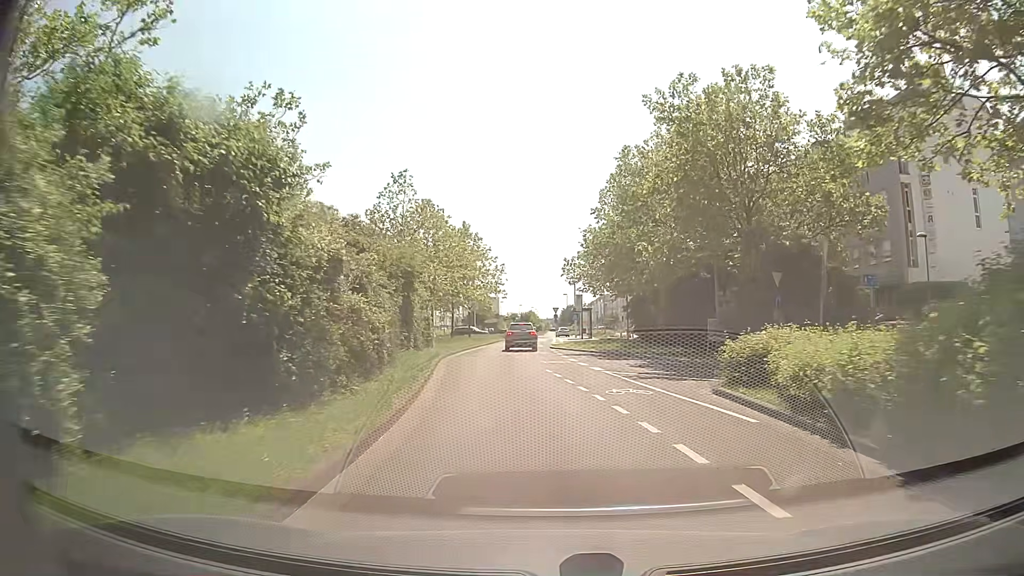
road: secondary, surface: asphalt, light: Day
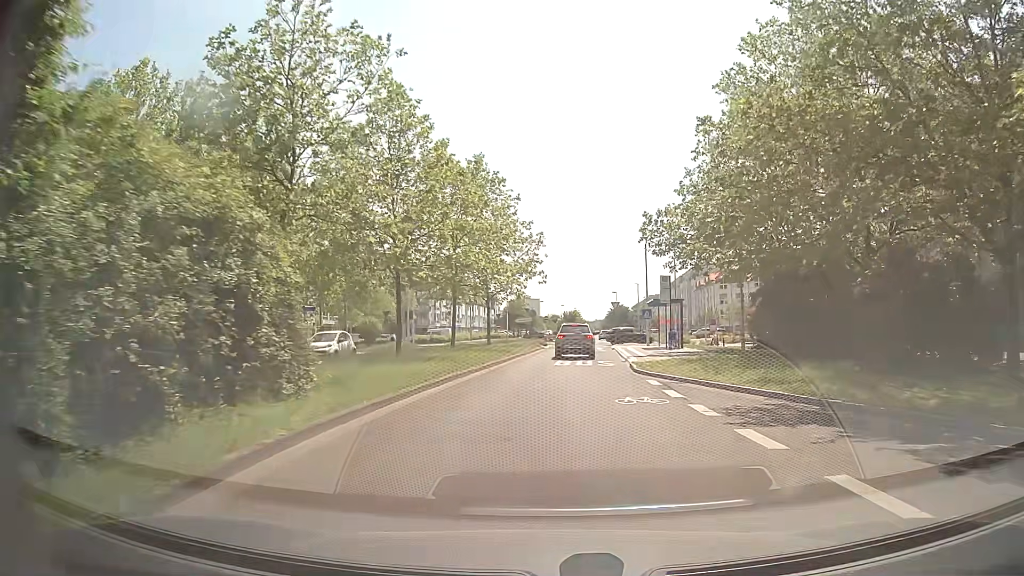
(-1.2, +23.4) m; -4°
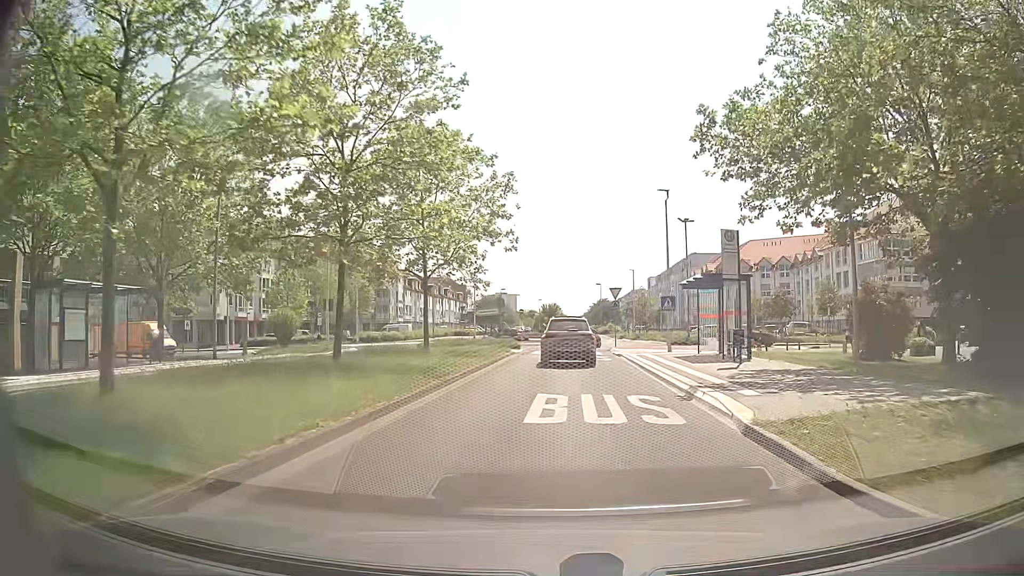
(+0.4, +16.1) m; +2°
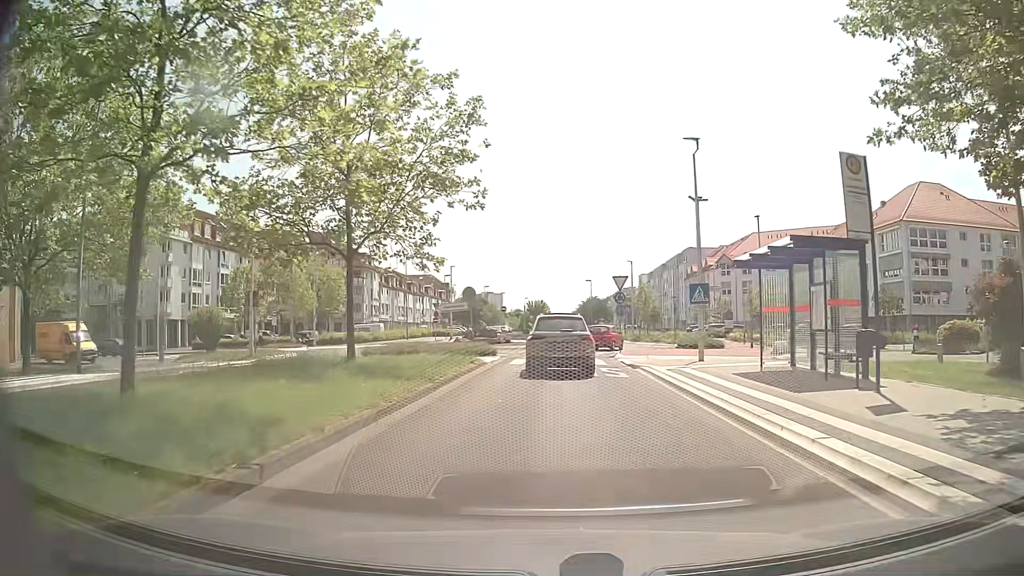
(0.0, +9.2) m; 0°
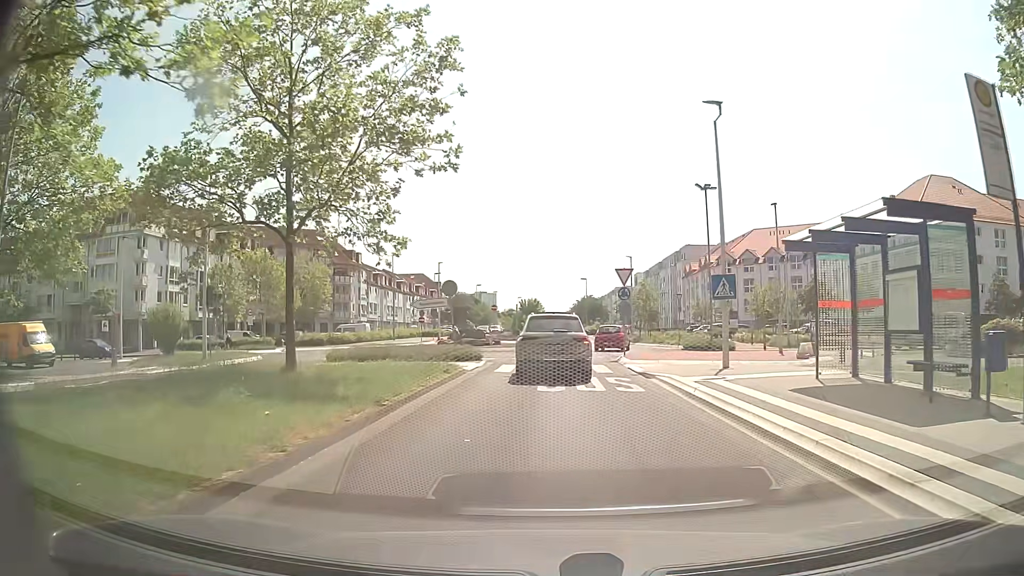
(+0.1, +4.1) m; +1°
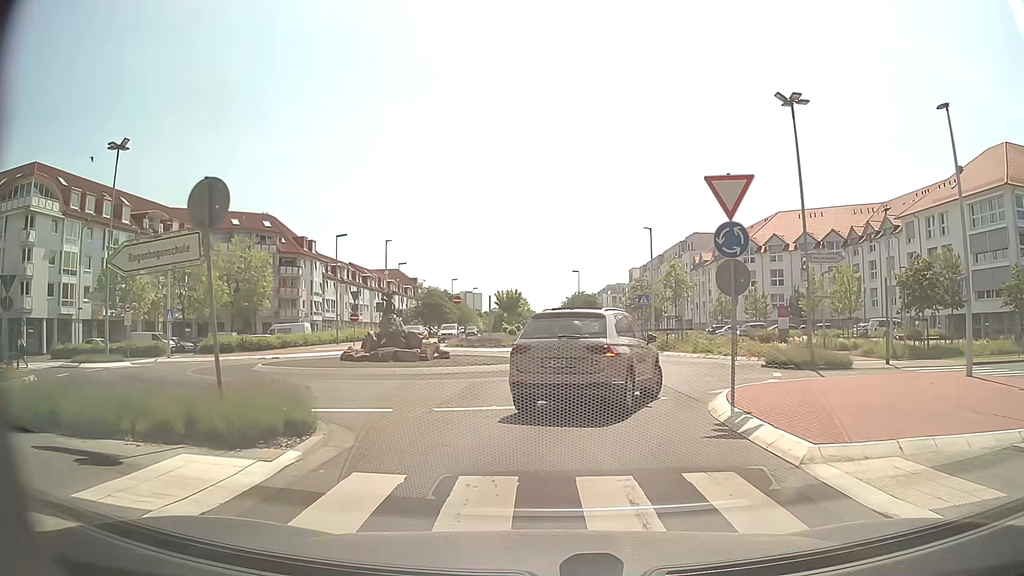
(+0.2, +17.7) m; +1°
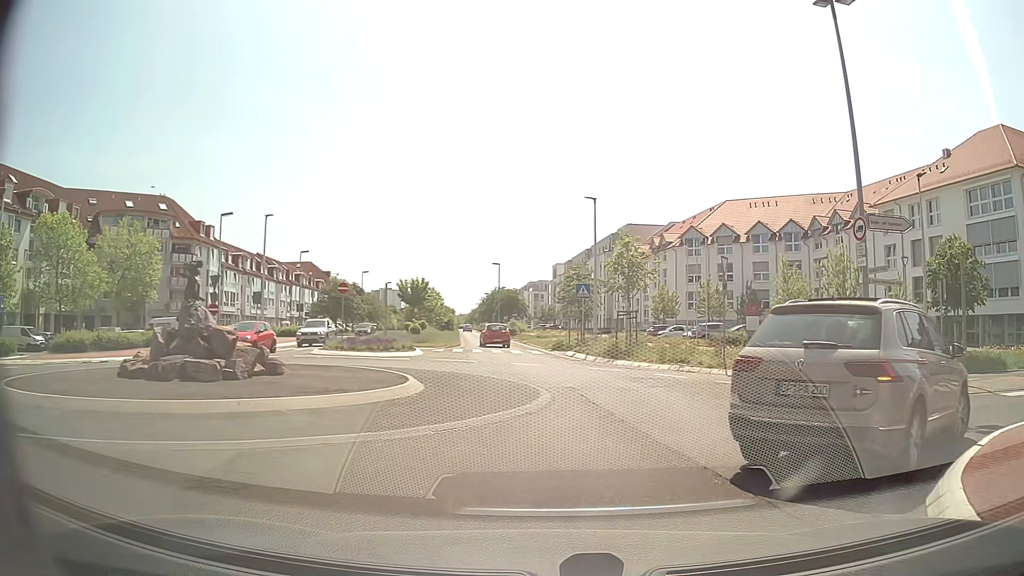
(+0.3, +9.9) m; +7°
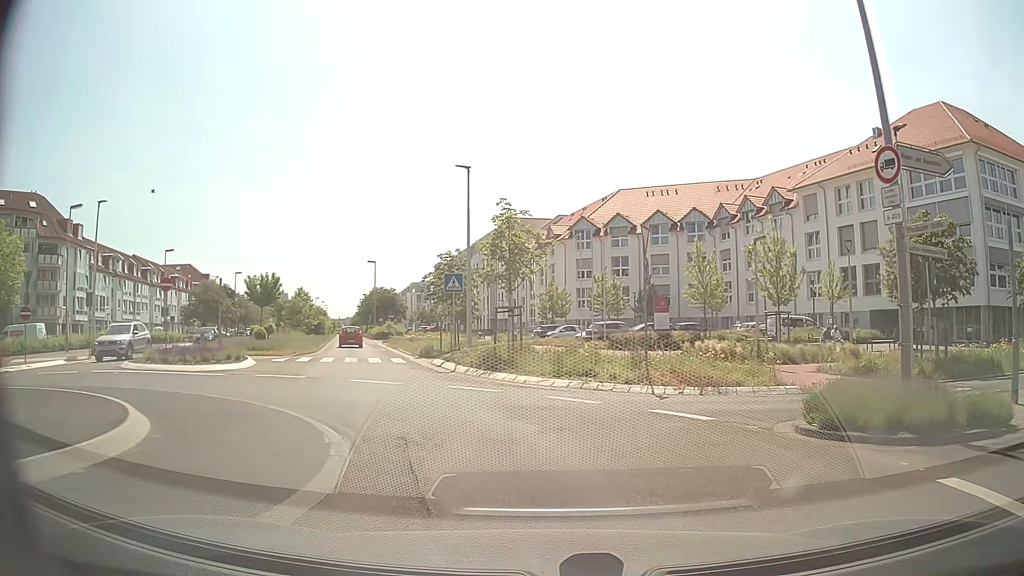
(+0.7, +6.8) m; +11°
(-1, +10) (-5, +19) (-8, +29) (-11, +38) (-14, +48) (-17, +57) (-20, +67) (-23, +76) (-26, +86) (-29, +96) m
